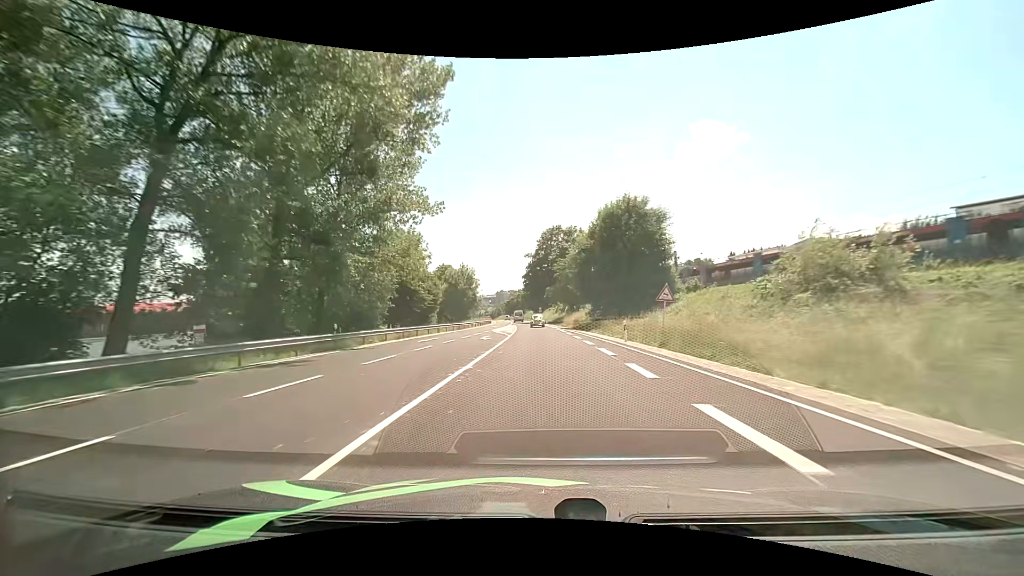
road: primary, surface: asphalt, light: Day
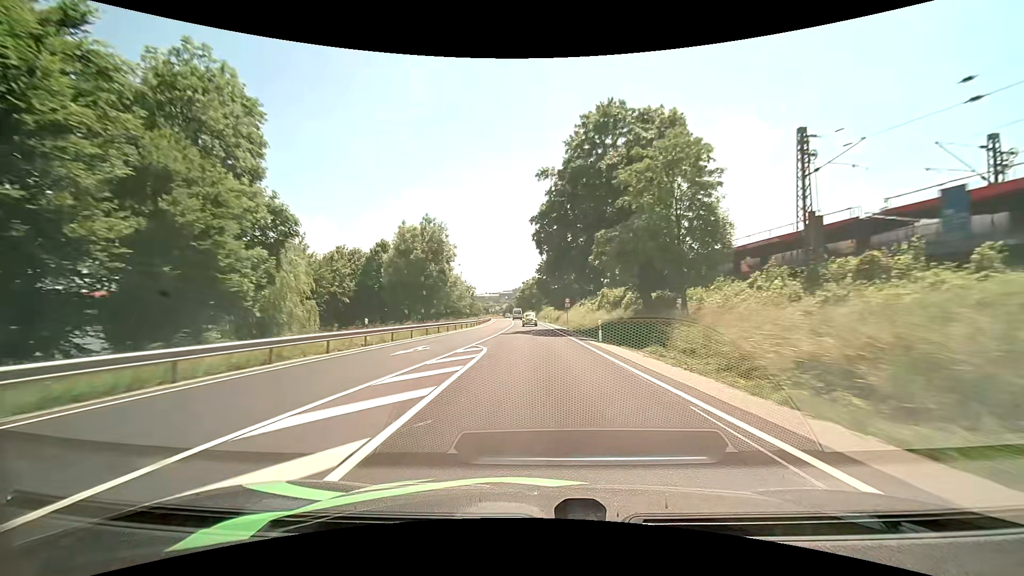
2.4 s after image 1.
(-0.7, +54.3) m; -2°
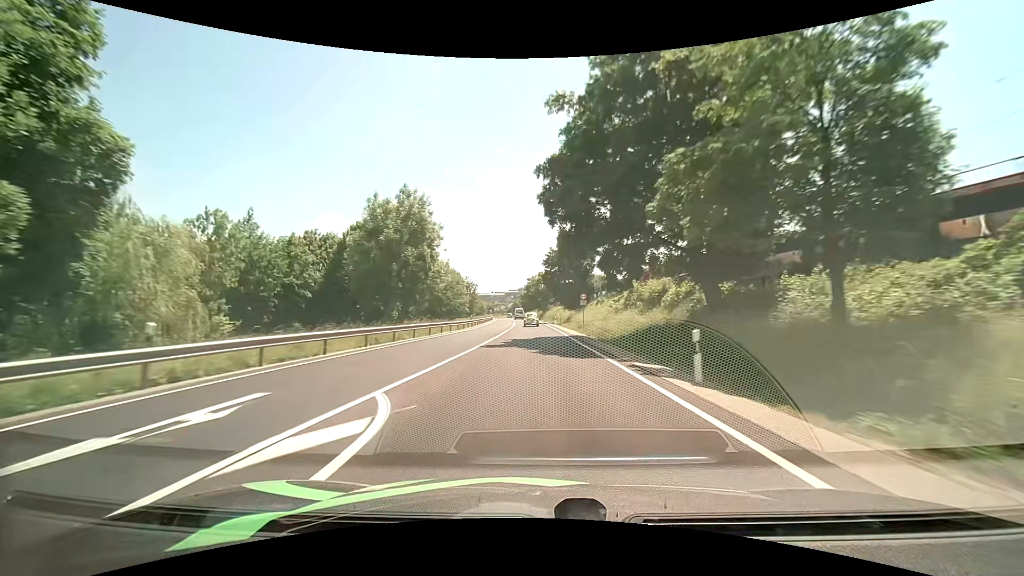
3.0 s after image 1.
(-0.1, +13.8) m; -1°
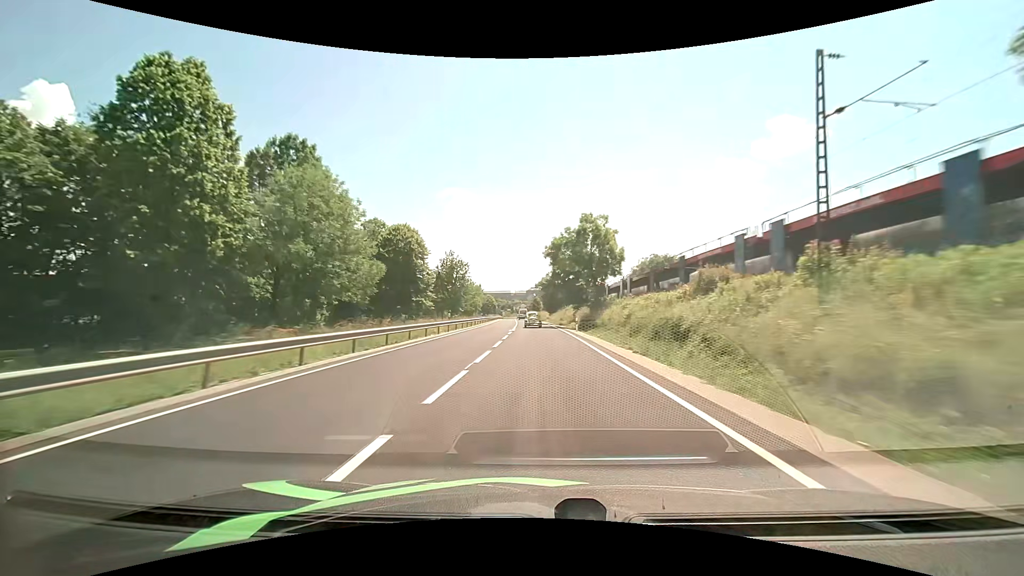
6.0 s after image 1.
(-1.8, +68.6) m; -3°
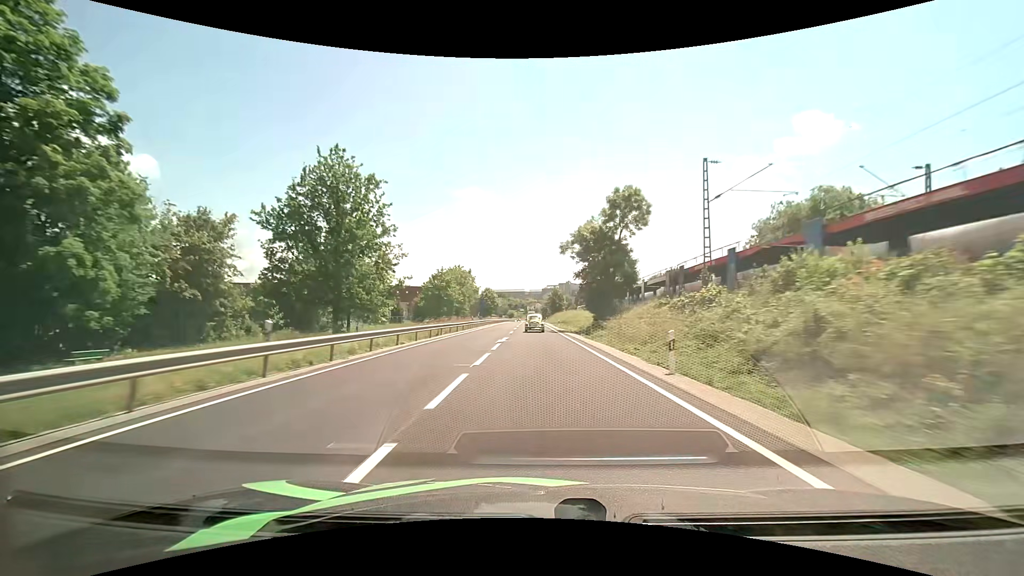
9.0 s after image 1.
(-1.2, +66.4) m; -2°
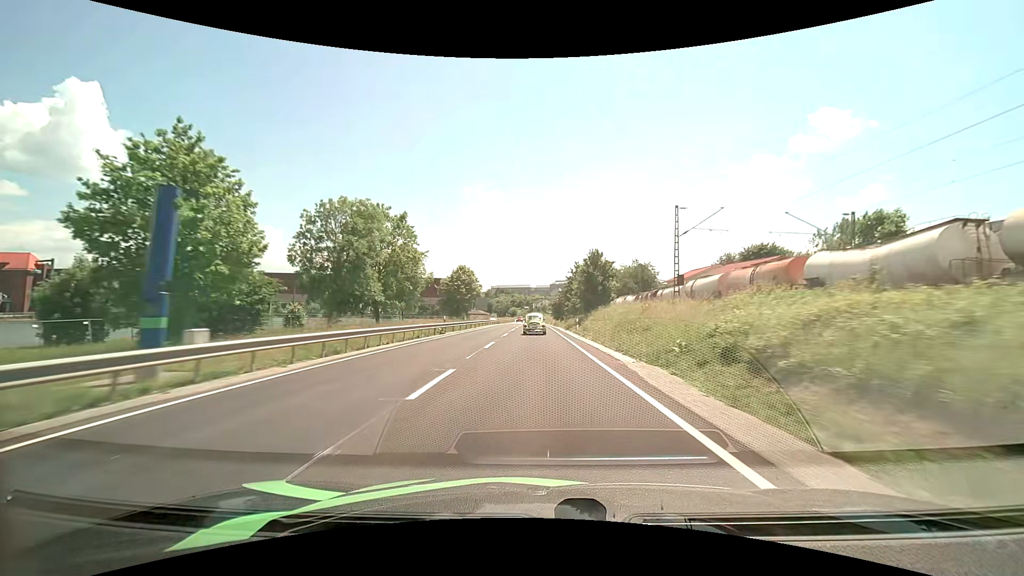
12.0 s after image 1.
(-0.7, +66.1) m; -1°
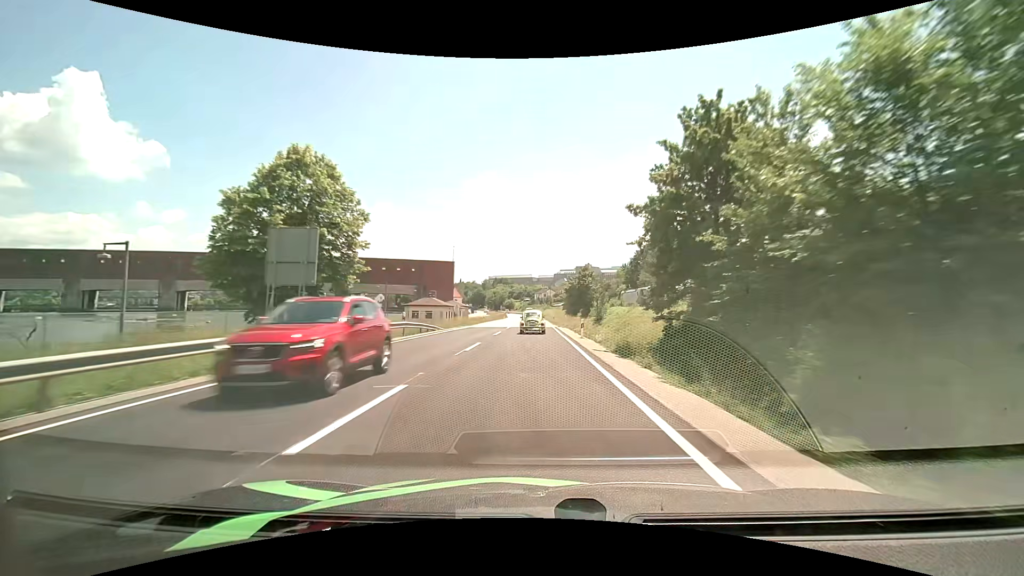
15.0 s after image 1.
(0.0, +62.9) m; 0°
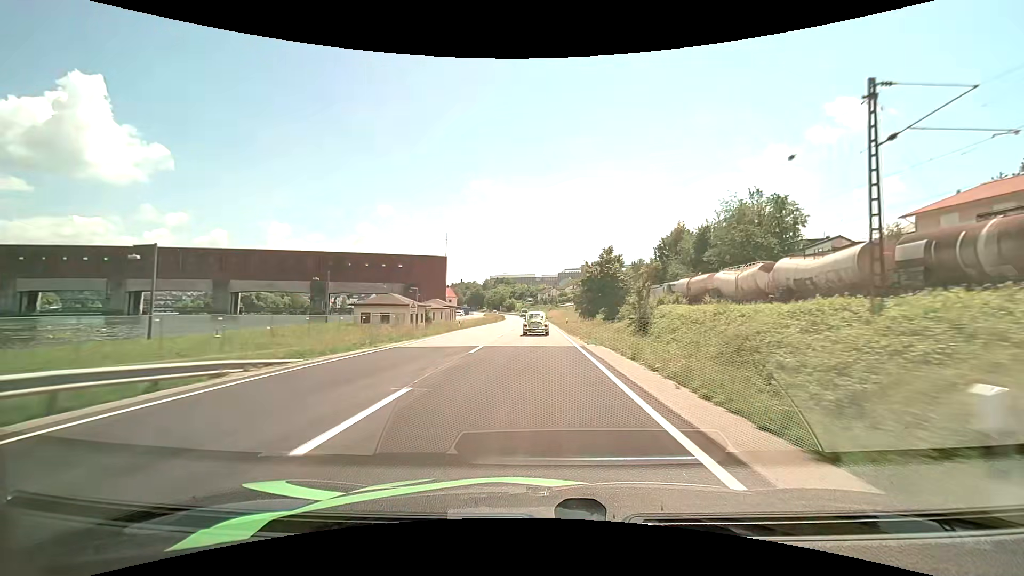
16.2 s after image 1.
(-0.1, +24.0) m; 0°
(0, +10) (0, +20) (0, +30) (0, +40) (0, +50) (0, +60) (-1, +70) (-1, +80) (-1, +90) (-1, +100) m
